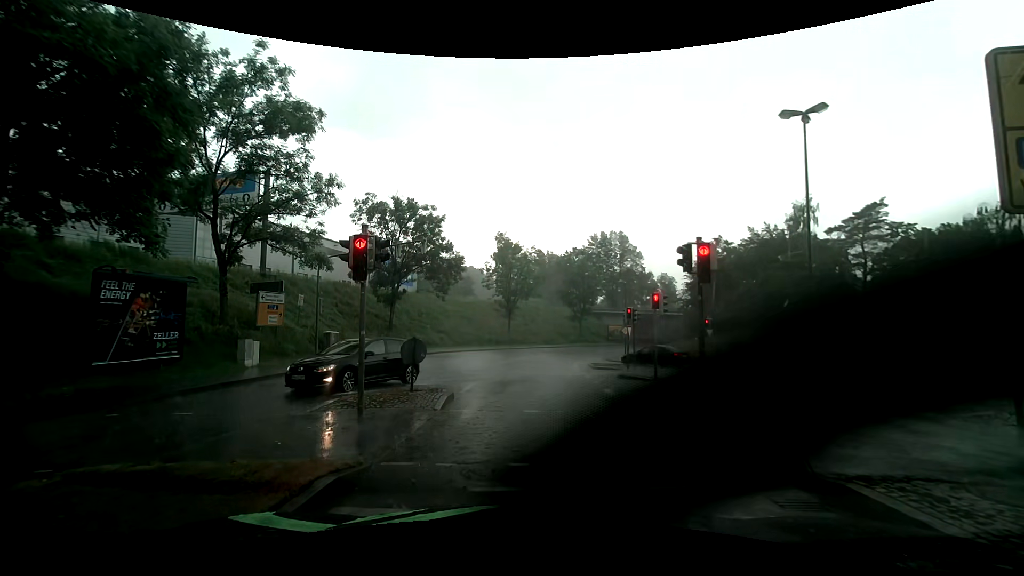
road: tertiary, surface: asphalt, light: Day
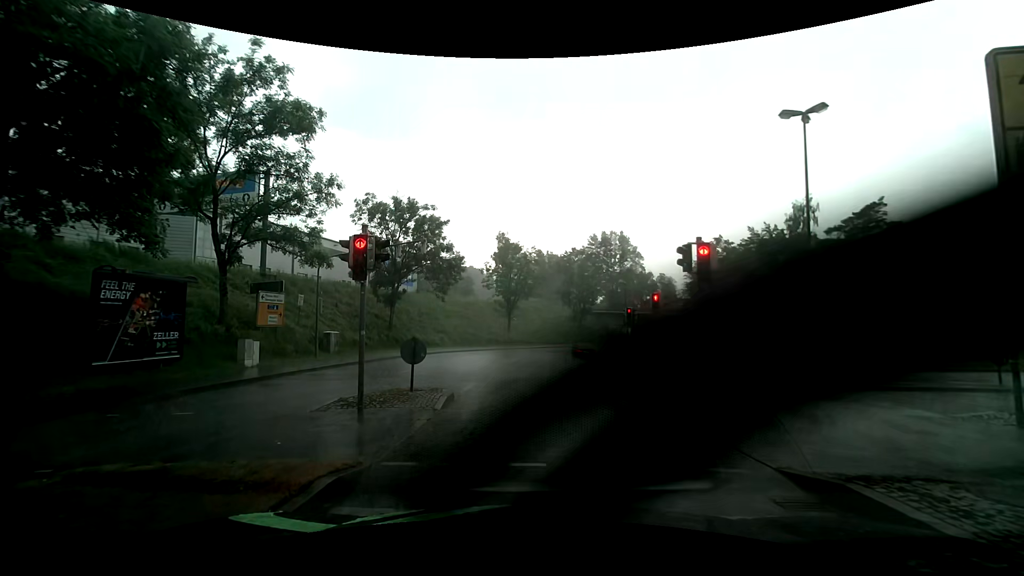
(0.0, 0.0) m; 0°
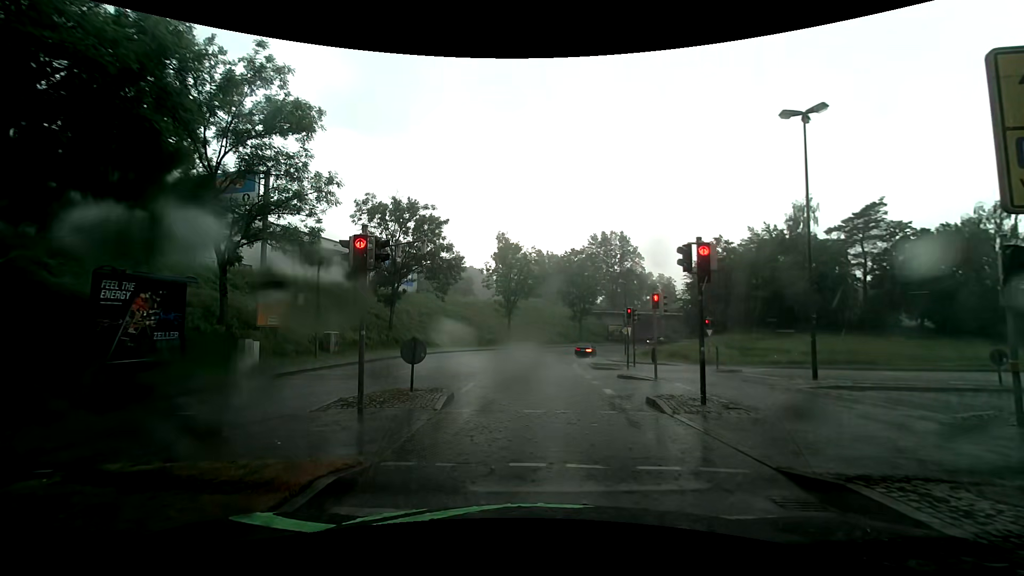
(0.0, 0.0) m; 0°
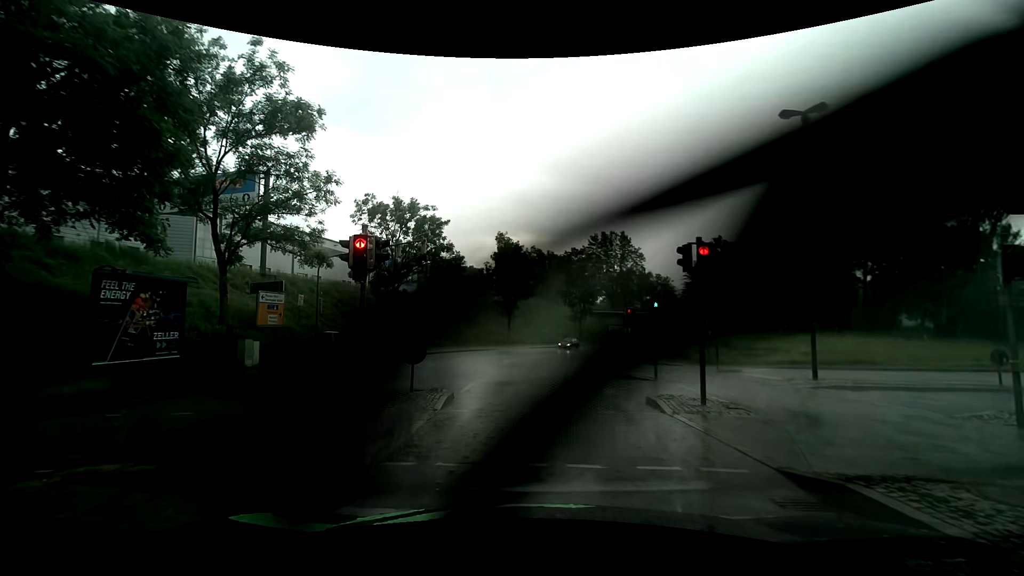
(0.0, 0.0) m; 0°
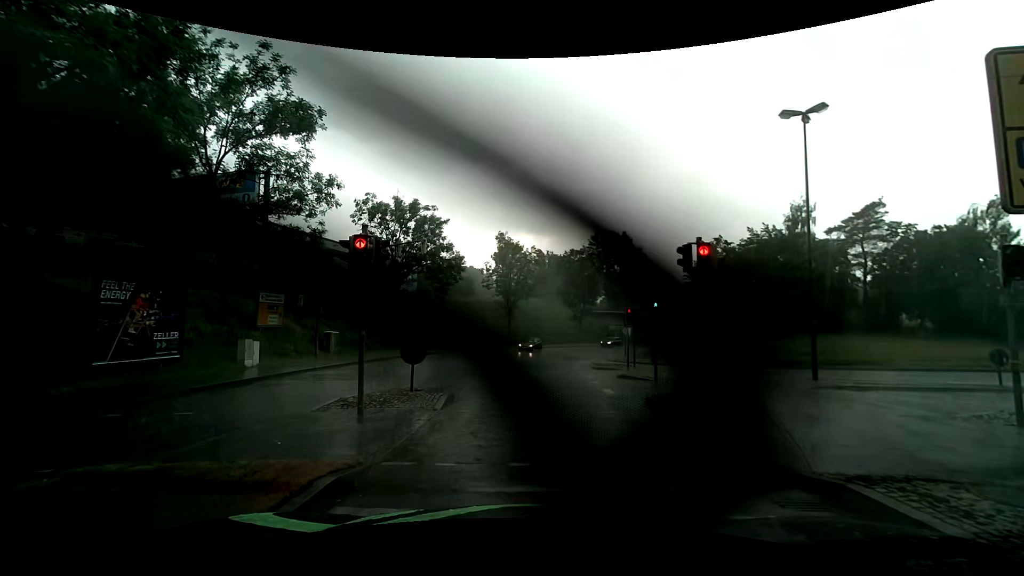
(0.0, 0.0) m; 0°
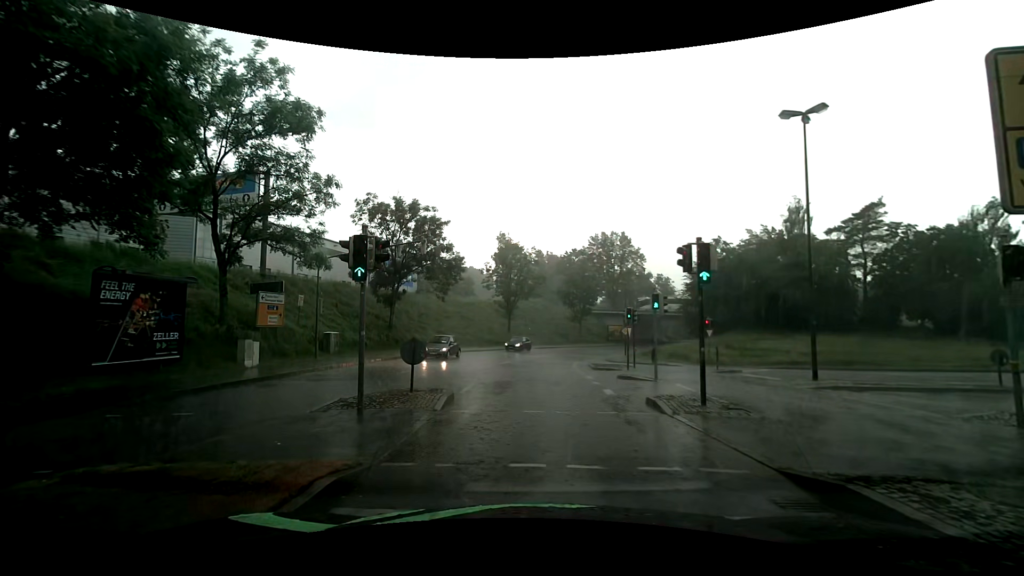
(0.0, 0.0) m; 0°
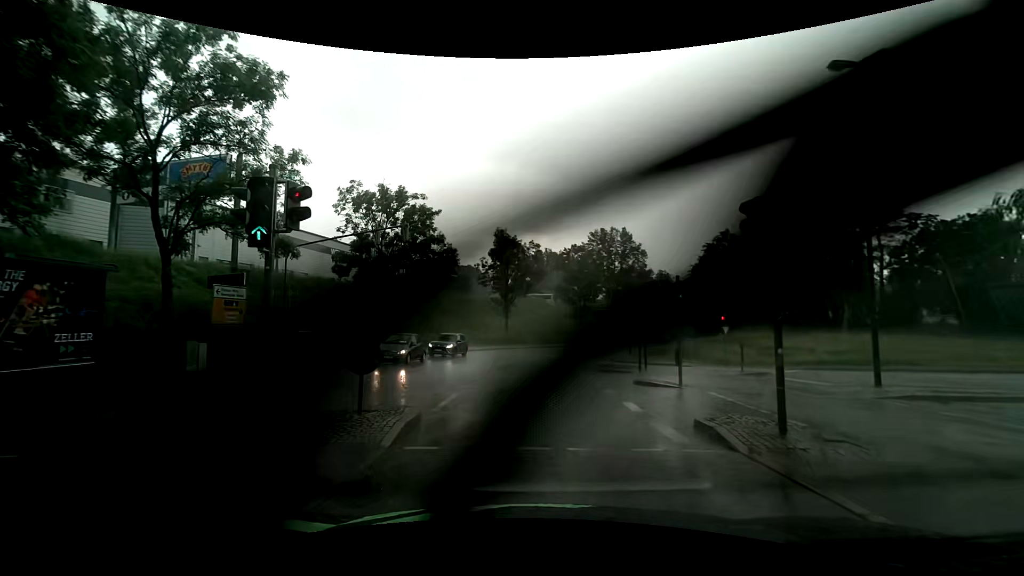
(0.0, +3.5) m; +2°
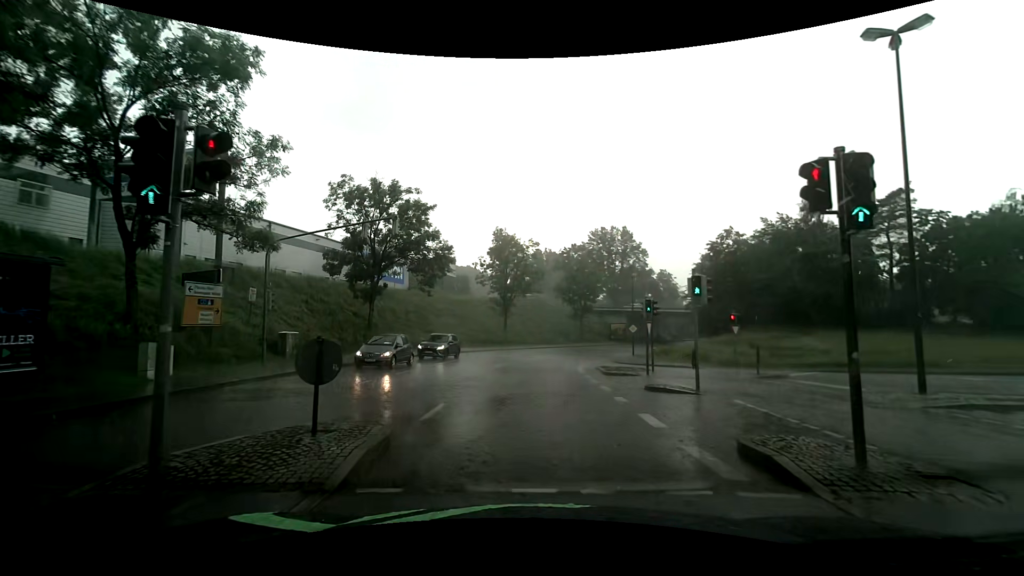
(0.0, +1.8) m; -1°
(0, +10) (0, +20) (+1, +30) (+2, +40) (+4, +50) (+8, +59) (+13, +68) (+18, +76) (+25, +84) (+31, +92) m
